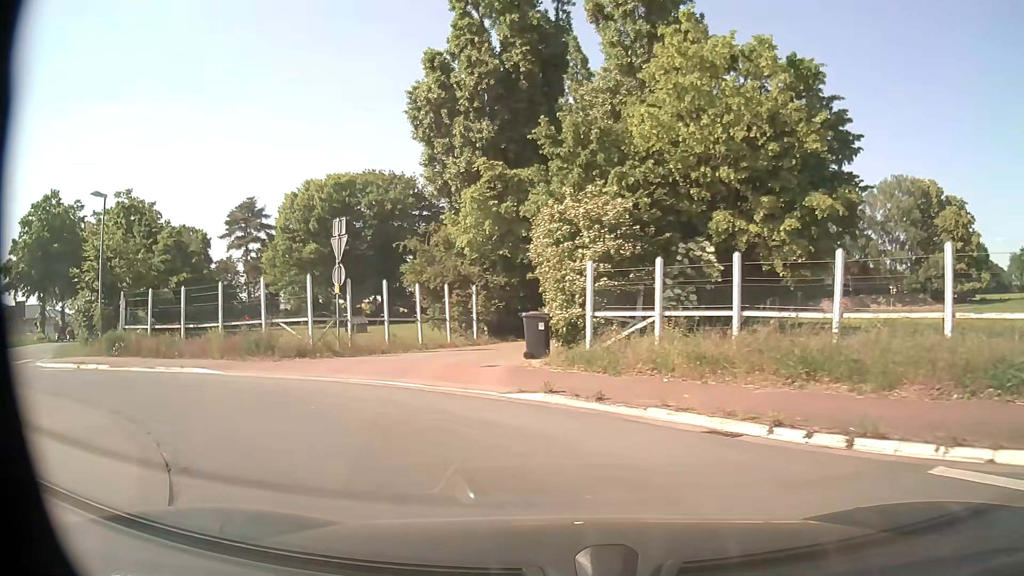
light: Day
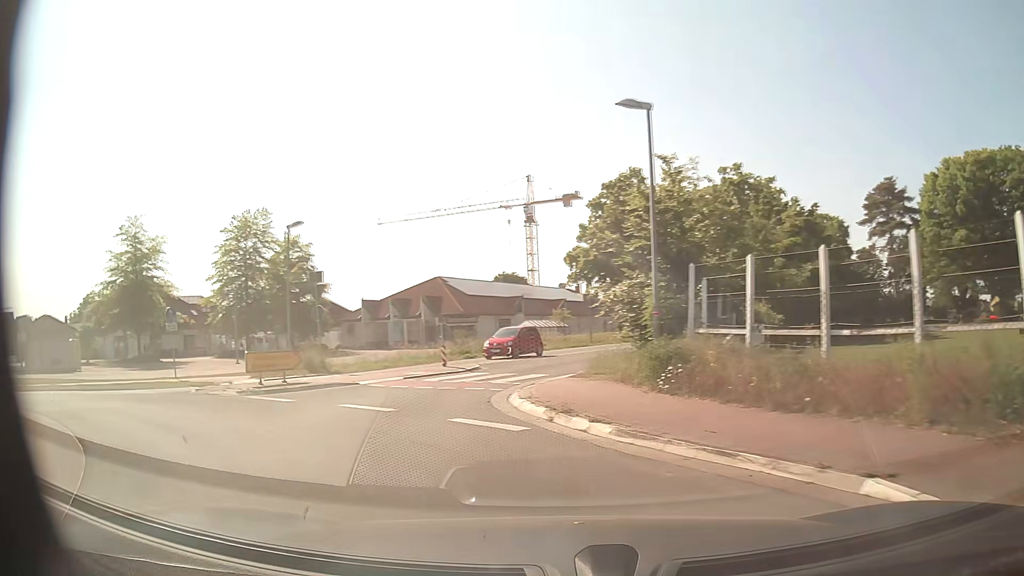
(-4.9, +11.0) m; -54°
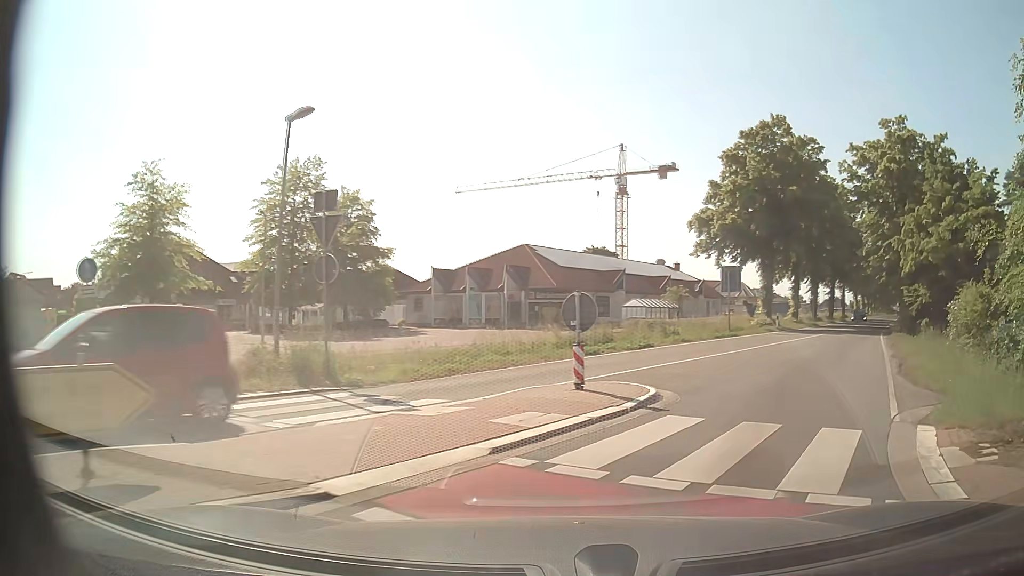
(-3.2, +12.5) m; -9°
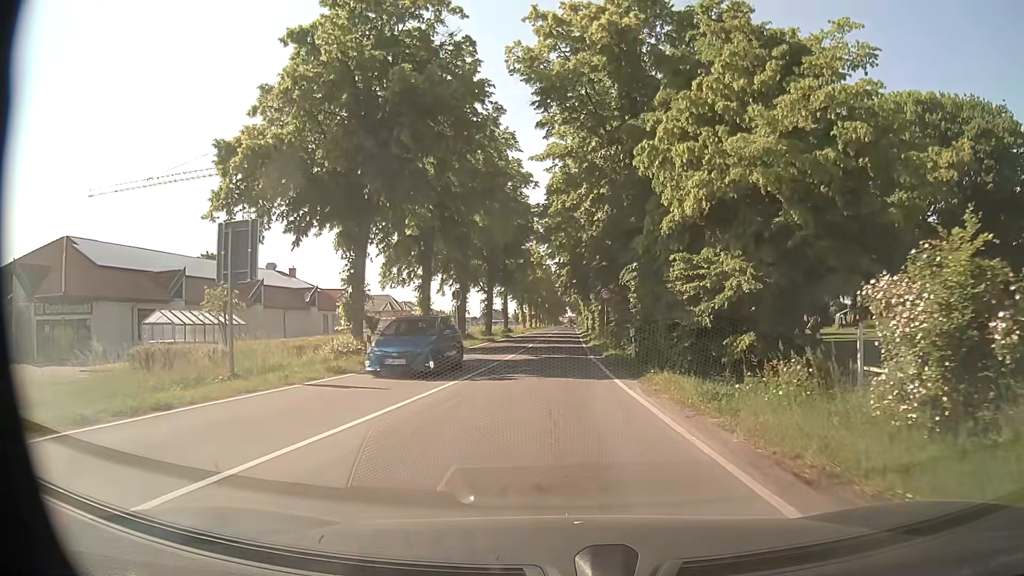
(+9.2, +22.2) m; +30°
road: secondary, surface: asphalt
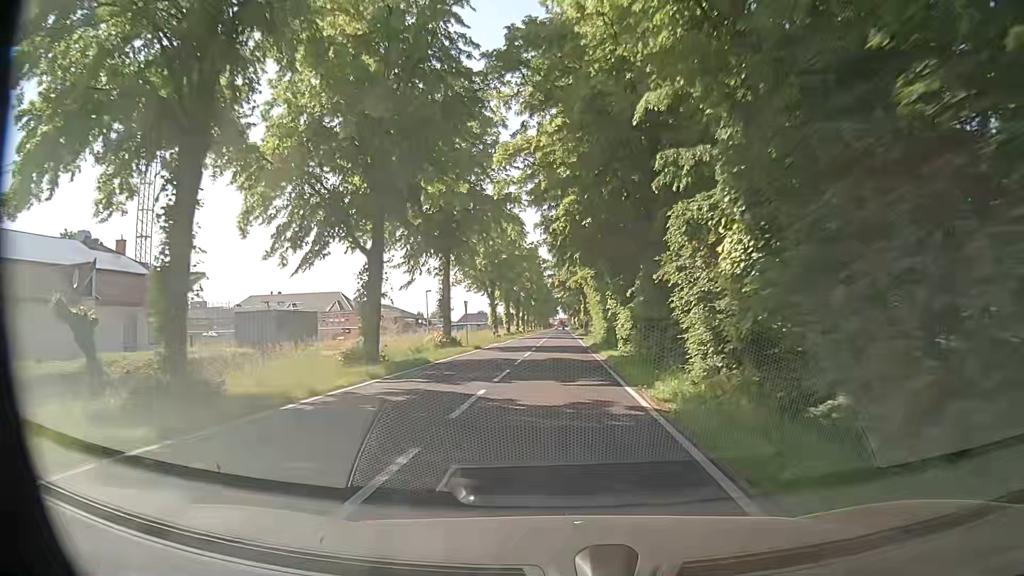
(0.0, +37.4) m; +2°
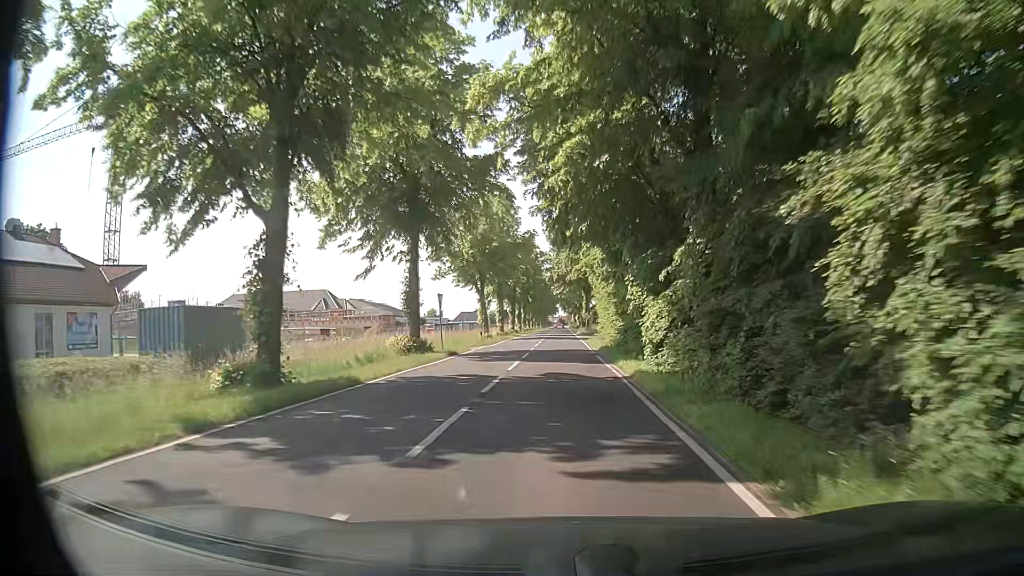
(-0.1, +9.0) m; -1°
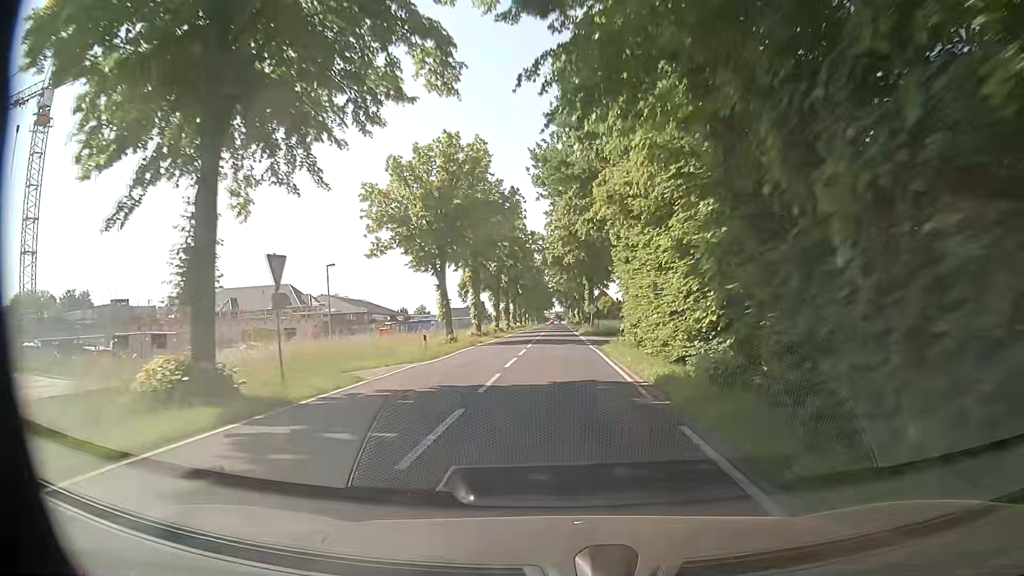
(+0.2, +19.4) m; 0°
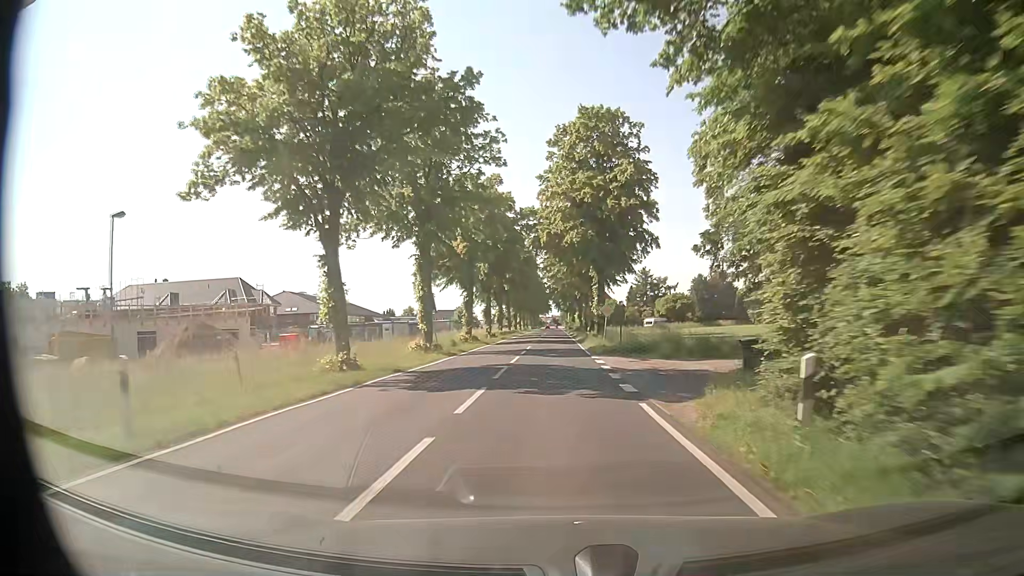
(+0.2, +20.7) m; +1°
(0, +10) (0, +20) (0, +30) (0, +40) (0, +50) (0, +60) (0, +70) (0, +80) (0, +90) (-1, +100) m
